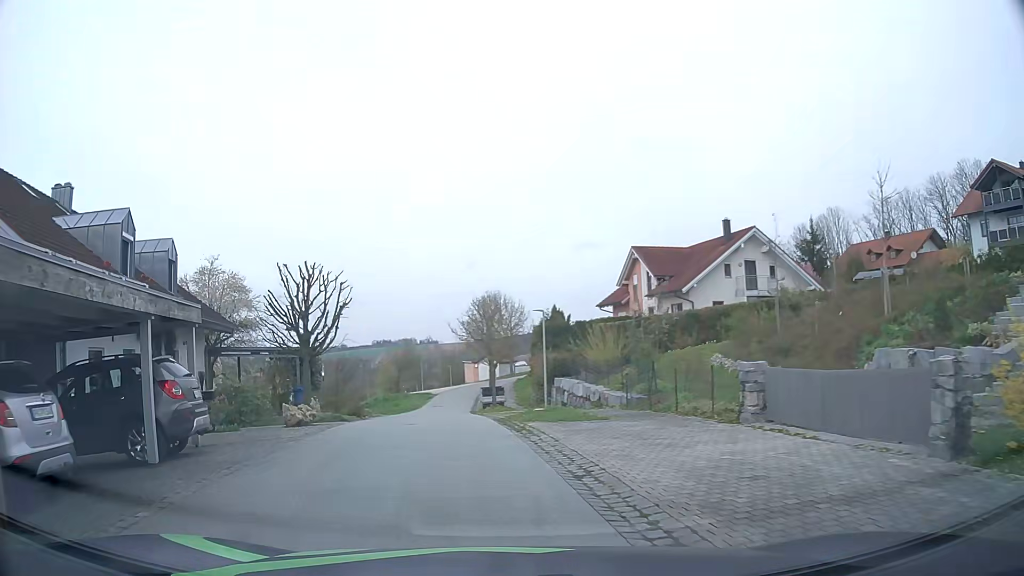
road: residential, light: Day
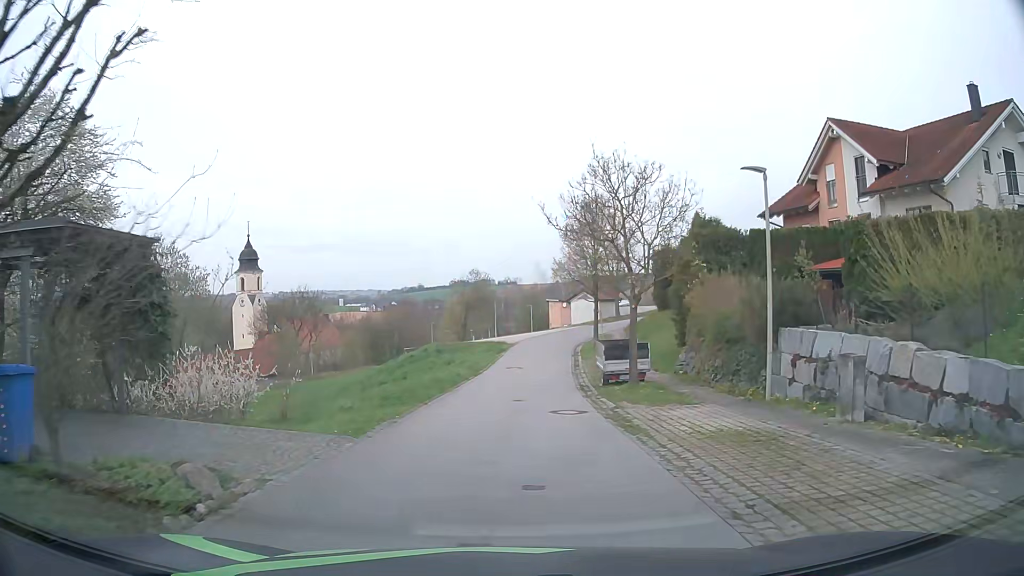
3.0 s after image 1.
(-2.0, +21.0) m; -7°
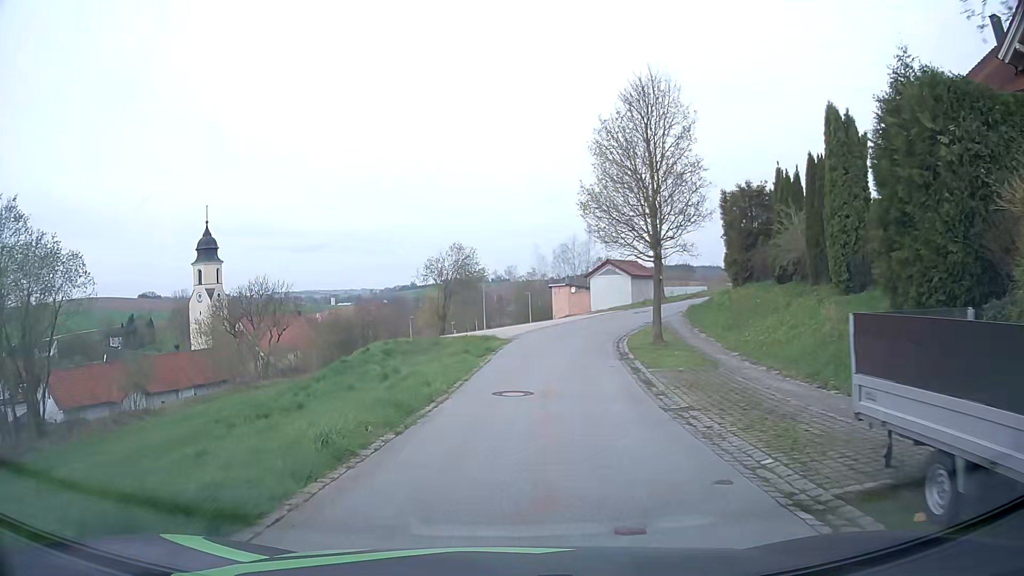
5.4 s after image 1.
(+0.2, +18.1) m; 0°
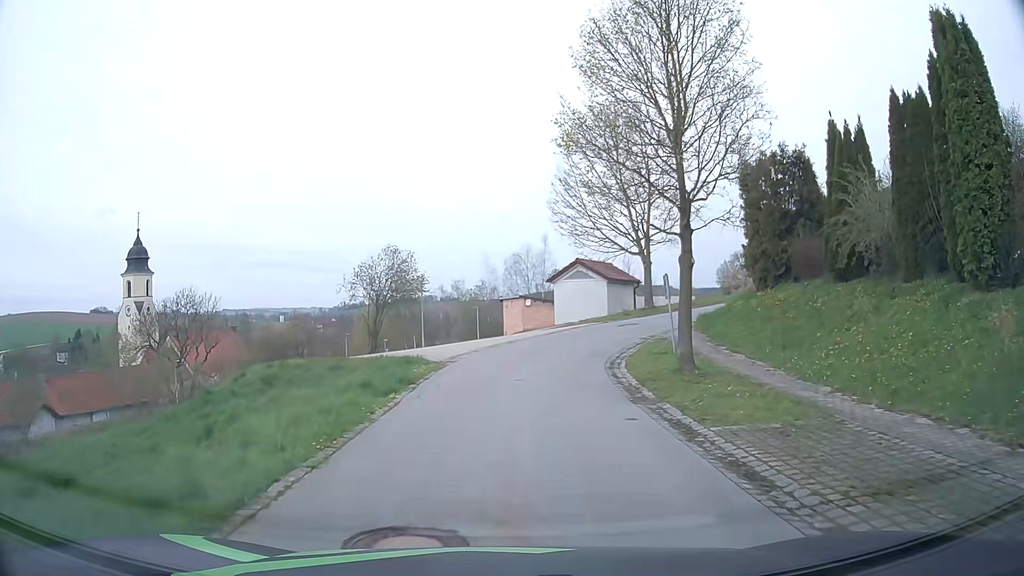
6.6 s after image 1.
(+0.4, +9.1) m; +5°
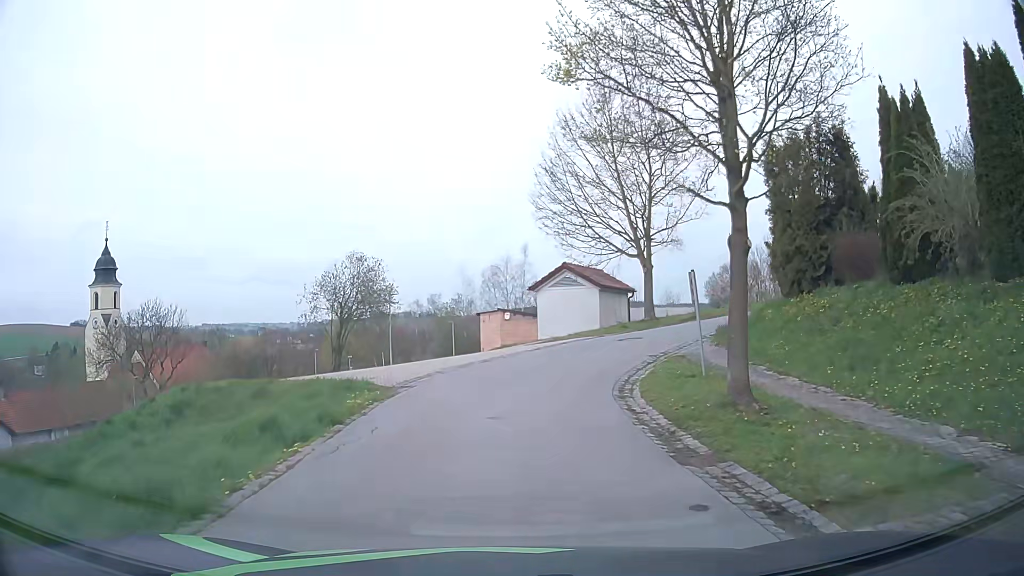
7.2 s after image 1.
(+0.1, +4.4) m; +3°
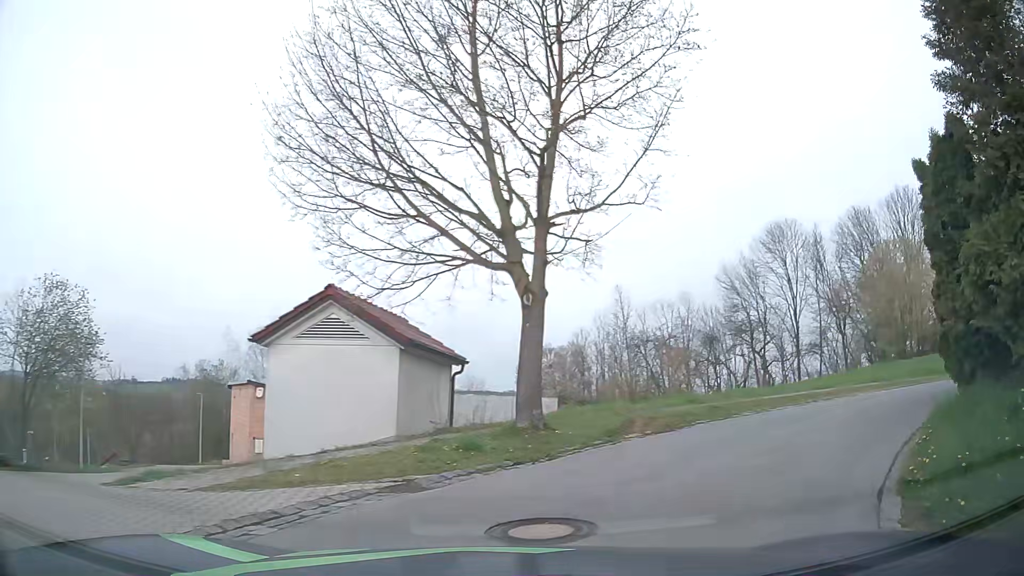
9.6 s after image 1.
(+1.0, +15.1) m; +15°
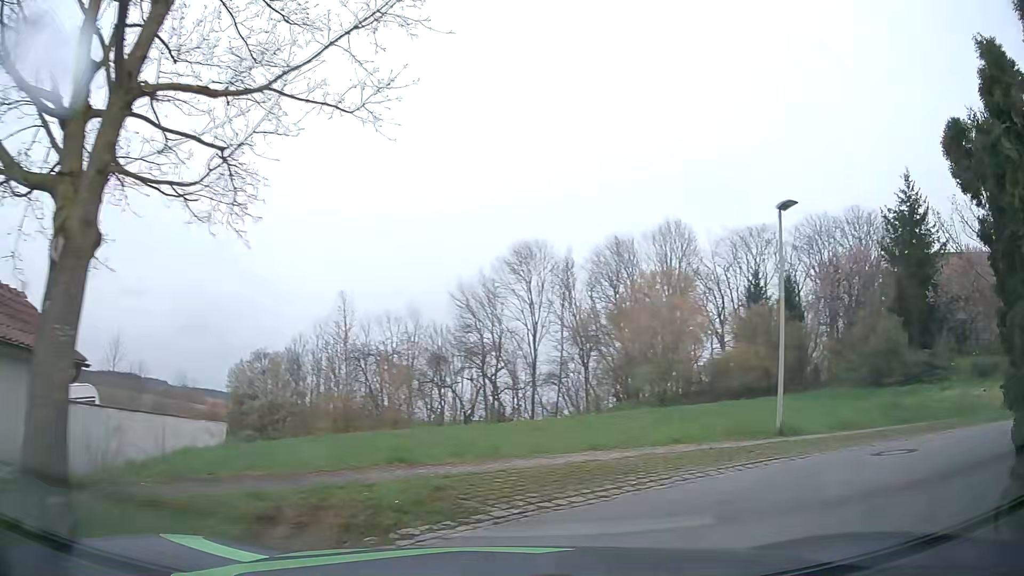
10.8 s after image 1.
(+1.0, +5.5) m; +22°
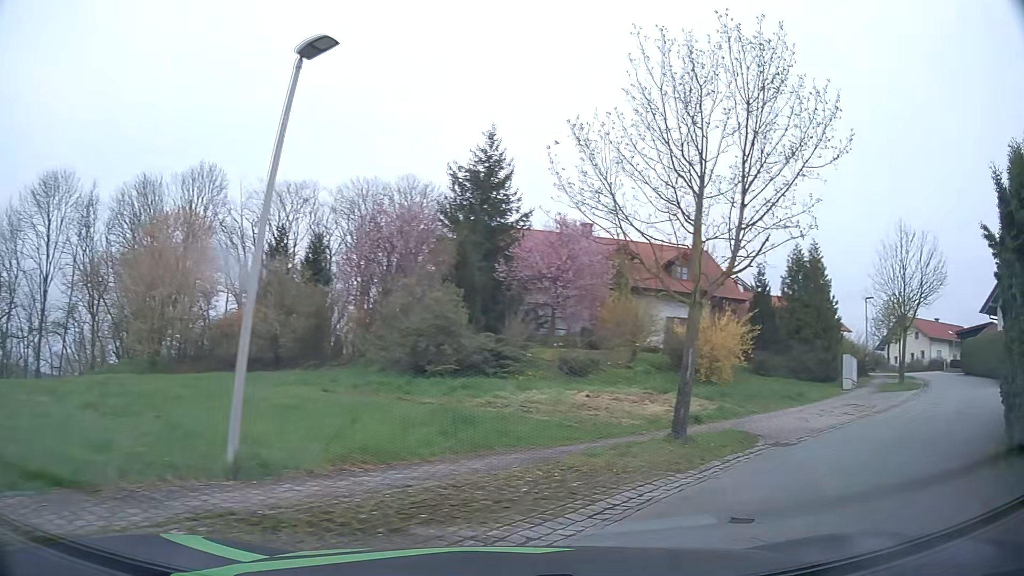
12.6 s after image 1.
(+2.7, +7.0) m; +42°
